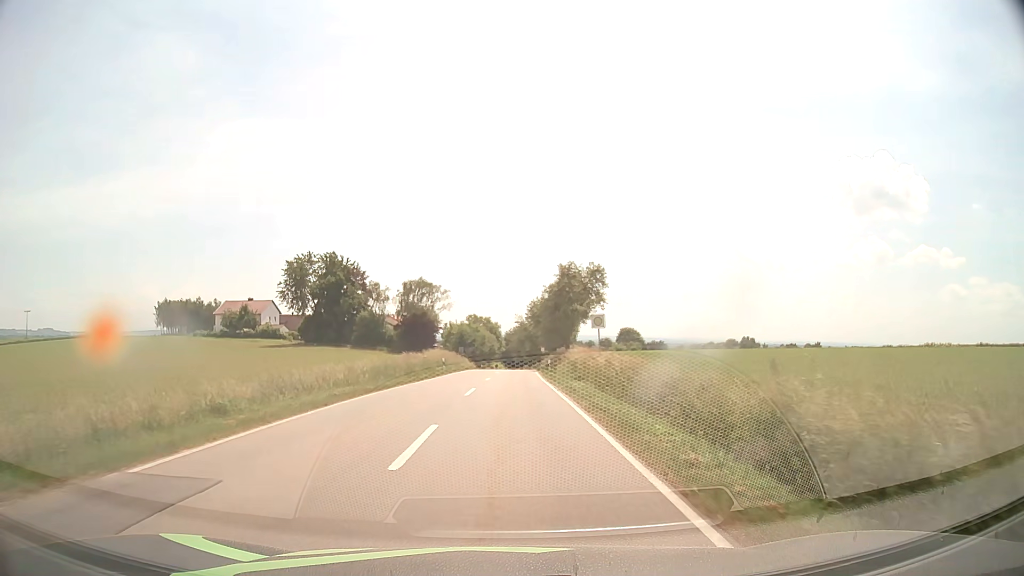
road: tertiary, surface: asphalt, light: Day
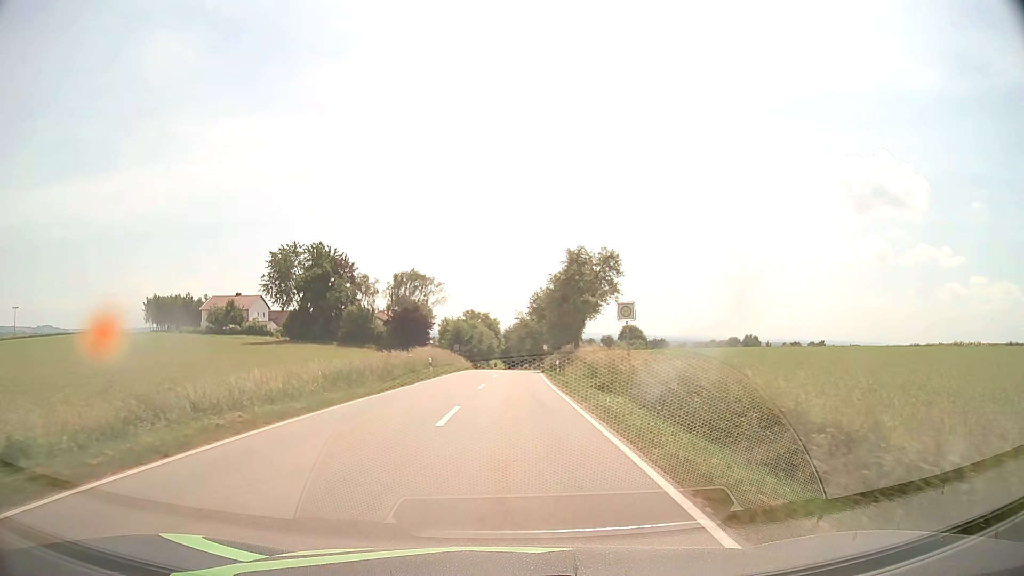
(0.0, +7.7) m; 0°
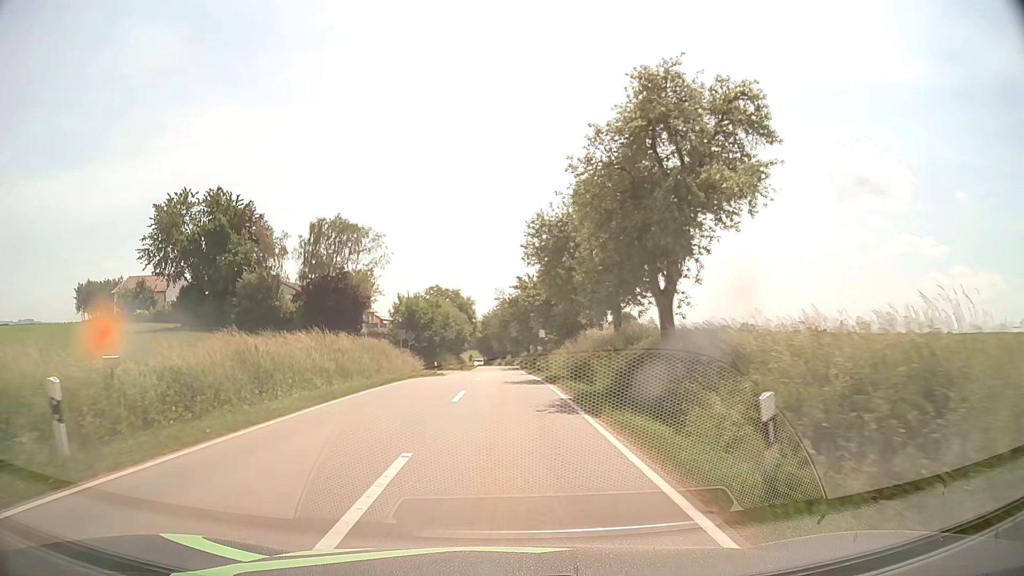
(+0.4, +31.8) m; +2°
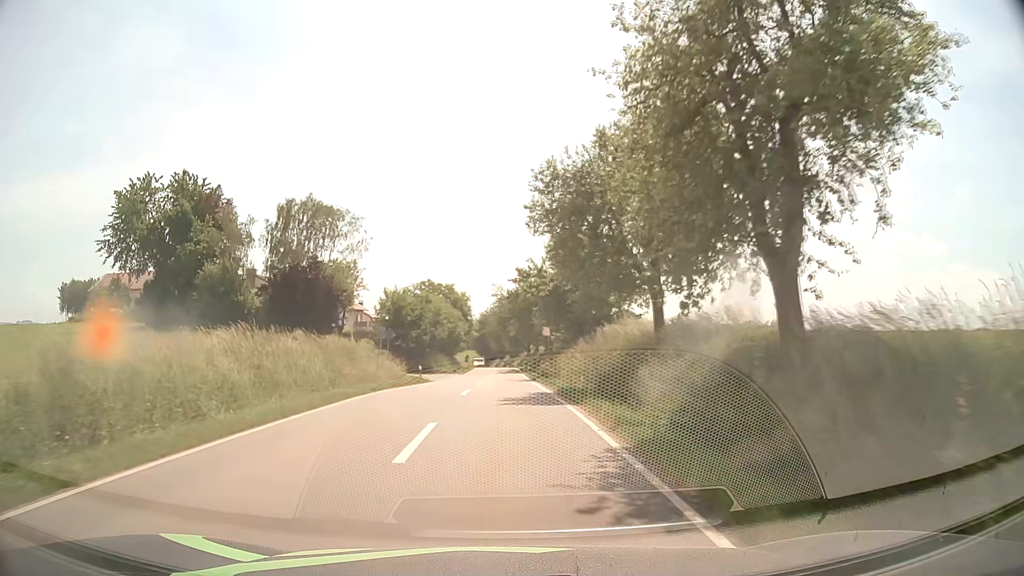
(0.0, +8.1) m; 0°
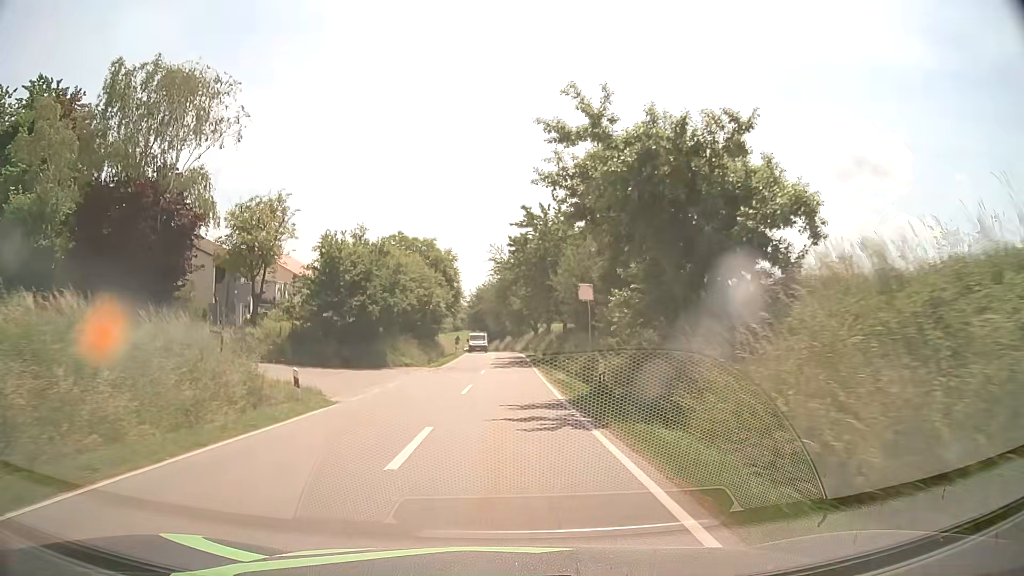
(0.0, +24.3) m; +1°
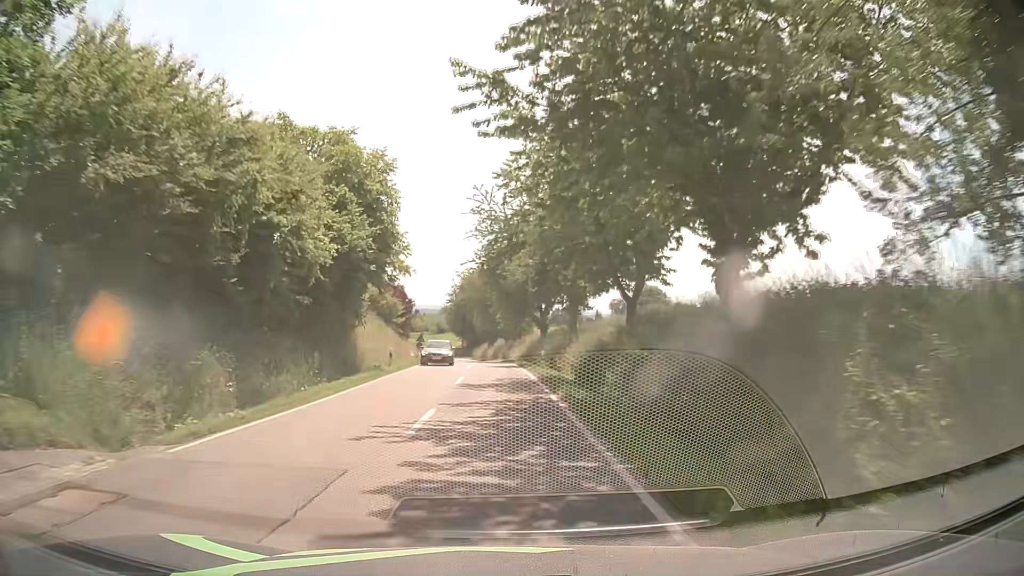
(-0.1, +33.4) m; 0°
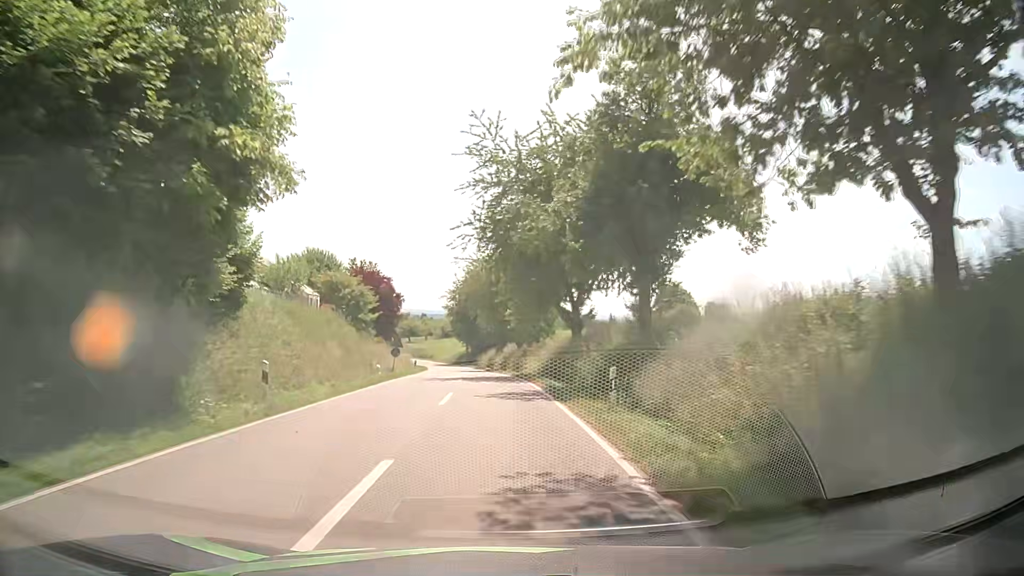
(-0.1, +18.2) m; 0°
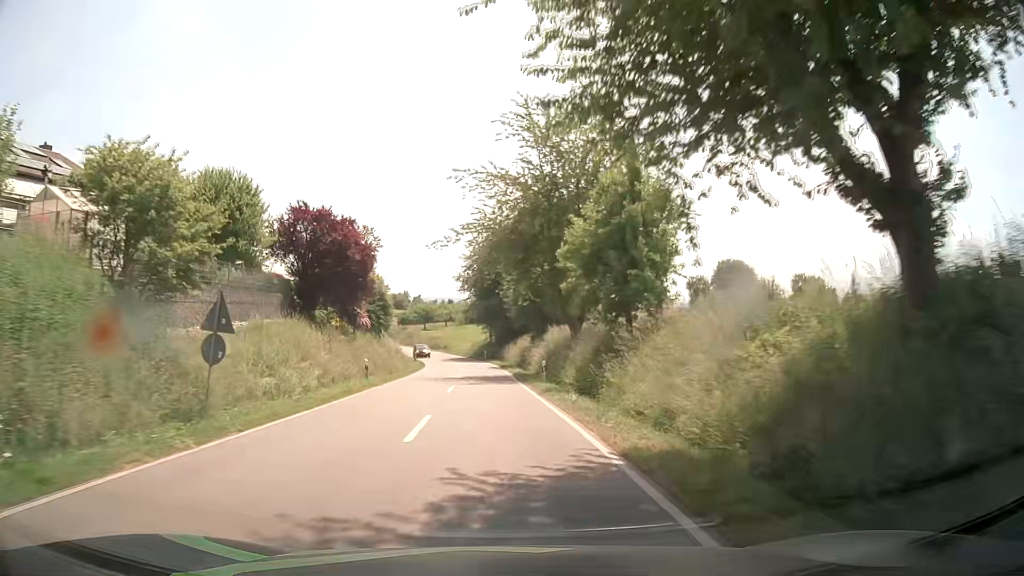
(-0.8, +29.7) m; -3°
(0, +10) (0, +20) (-1, +30) (-1, +40) (-2, +50) (-3, +60) (-5, +70) (-7, +80) (-9, +89) (-12, +99) m
